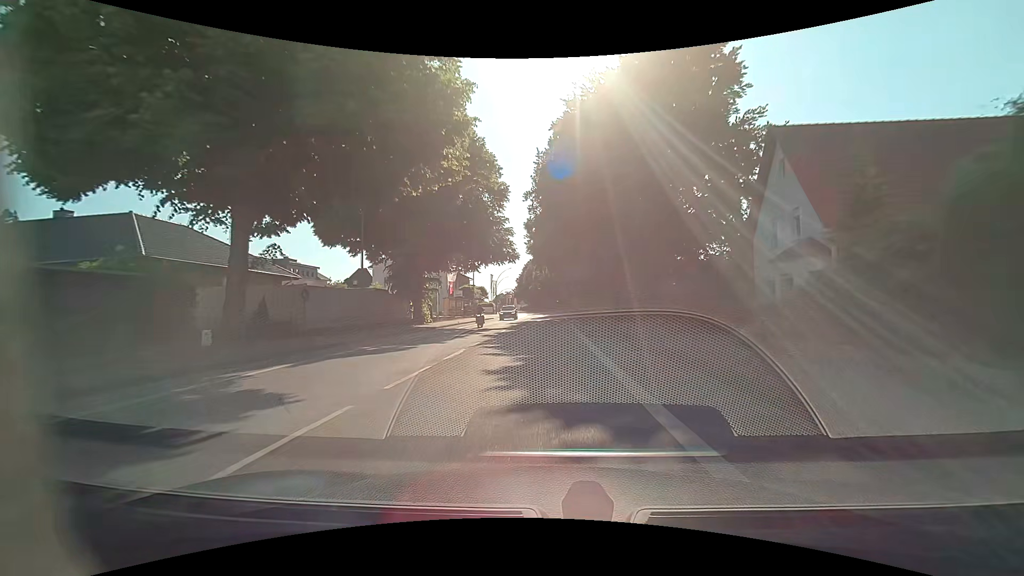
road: primary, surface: asphalt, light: Day
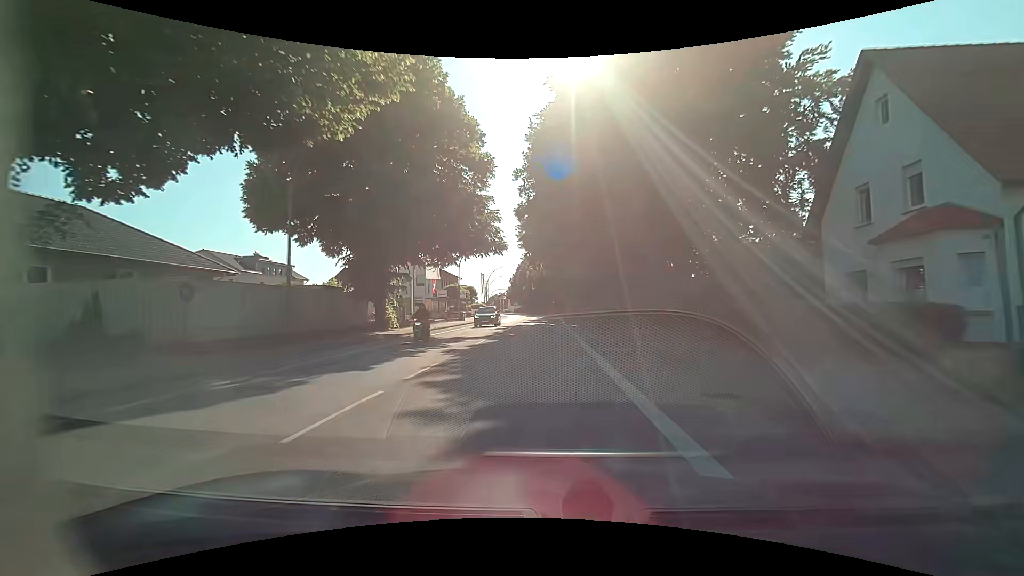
(0.0, +7.6) m; +1°
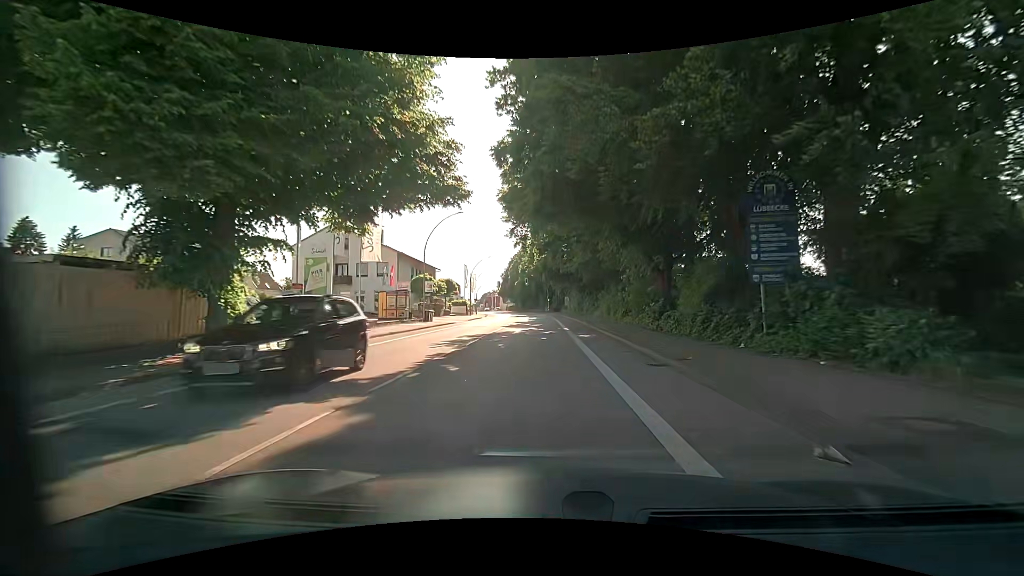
(+0.1, +15.1) m; -1°
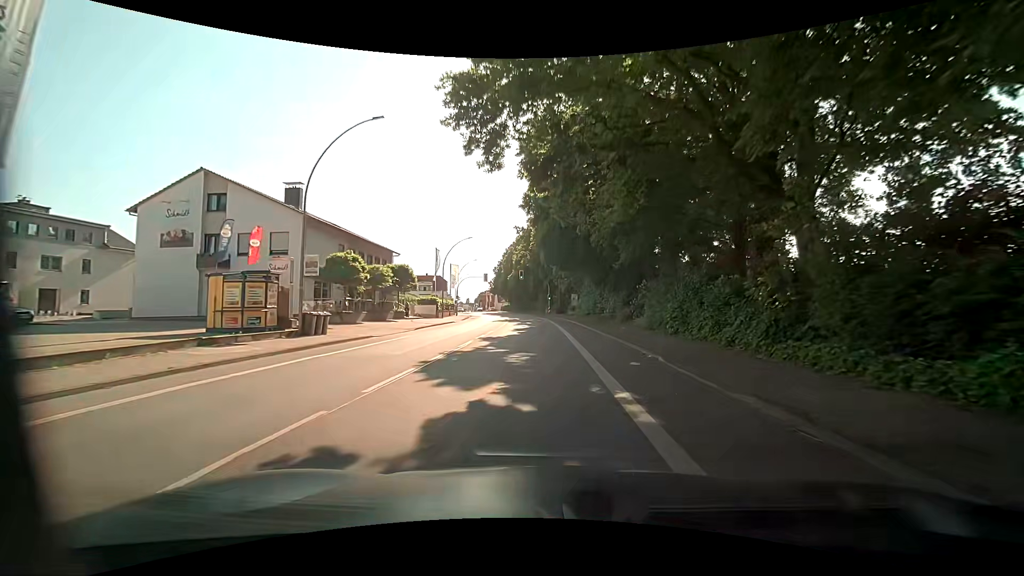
(+0.3, +22.6) m; 0°
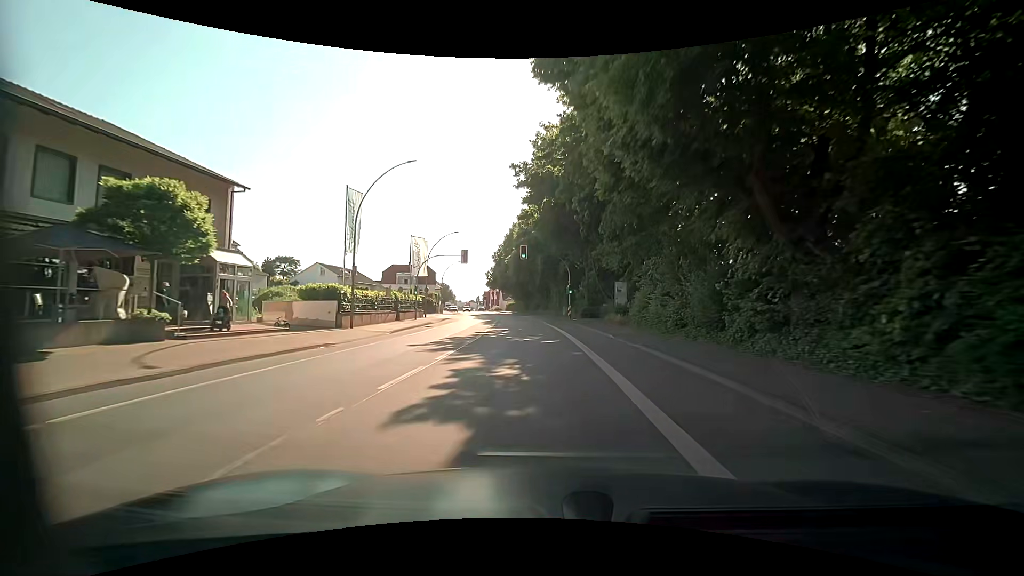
(-0.1, +31.5) m; -2°
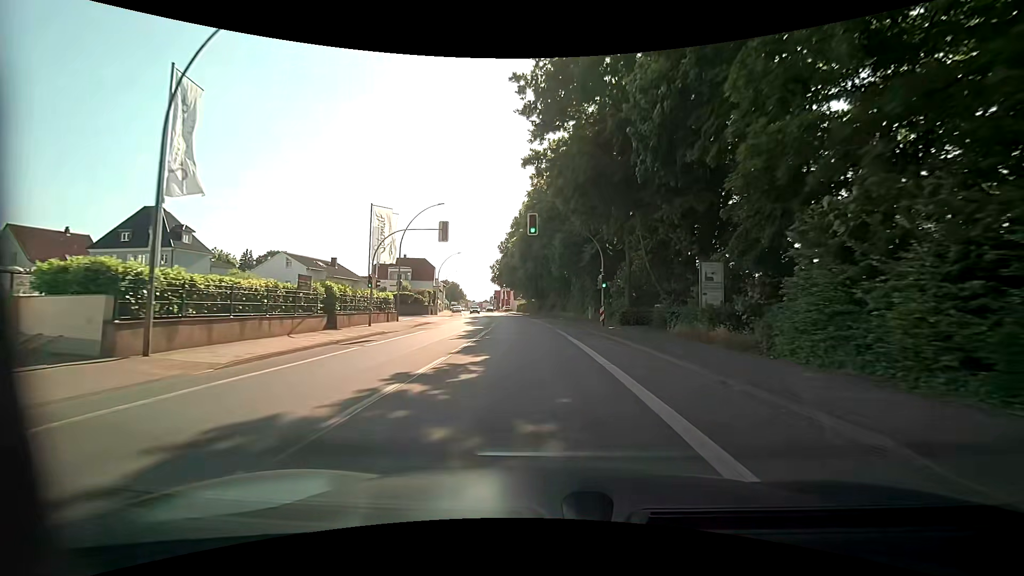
(+0.1, +16.1) m; 0°
